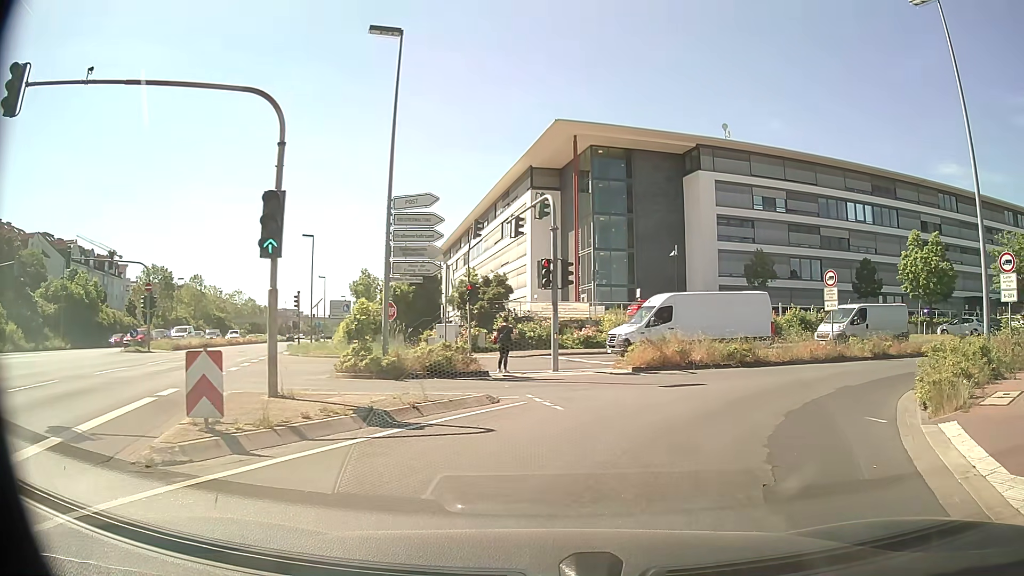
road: residential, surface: asphalt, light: Day
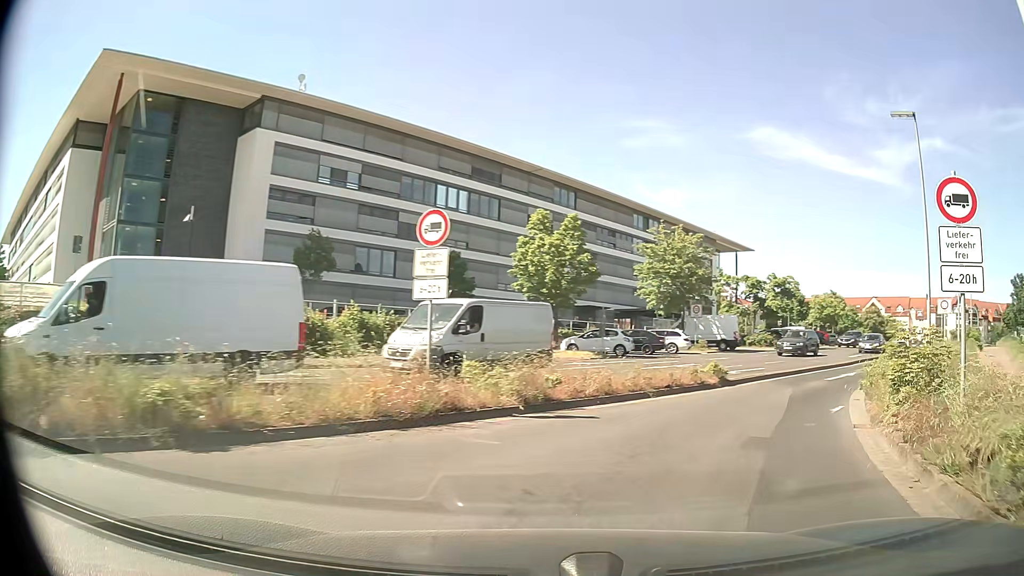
(+4.2, +13.7) m; +36°
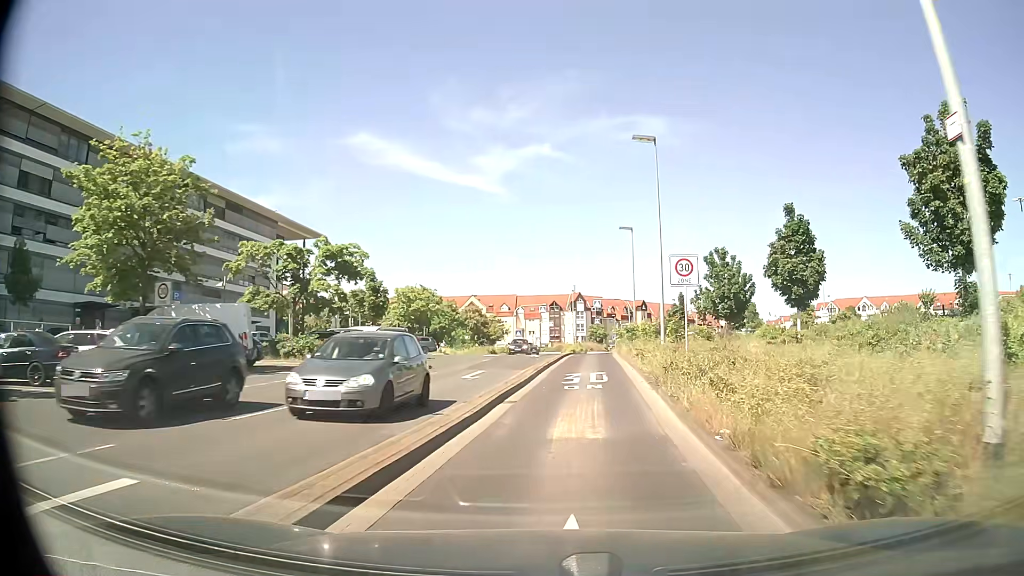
(+8.5, +20.7) m; +36°
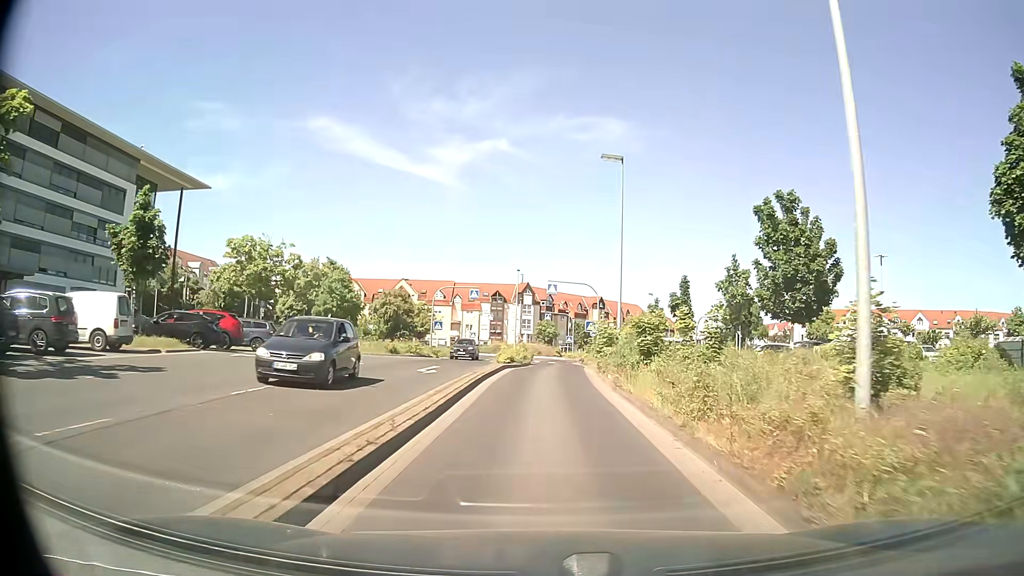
(+1.2, +23.1) m; +4°
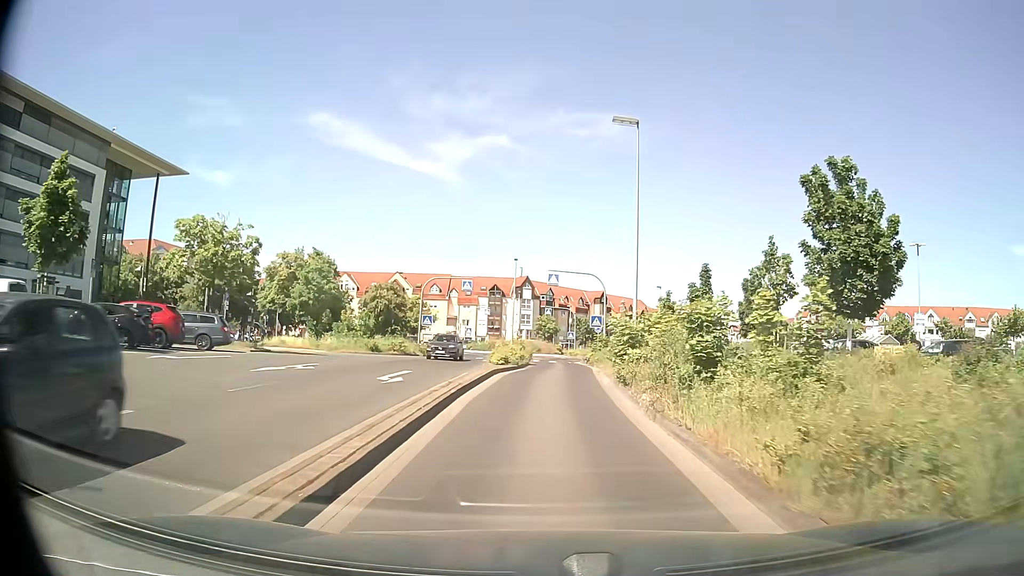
(0.0, +5.4) m; 0°
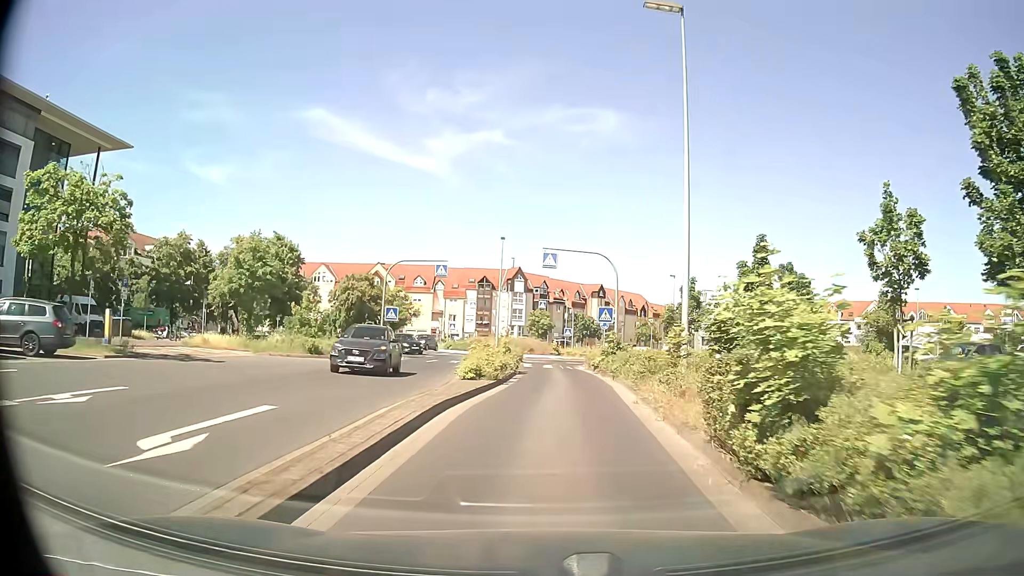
(0.0, +10.3) m; +1°
(0, +10) (0, +20) (+1, +30) (0, +40) (+4, +49) (+11, +55) (+21, +57) (+31, +57) (+41, +57) (+50, +53) m
